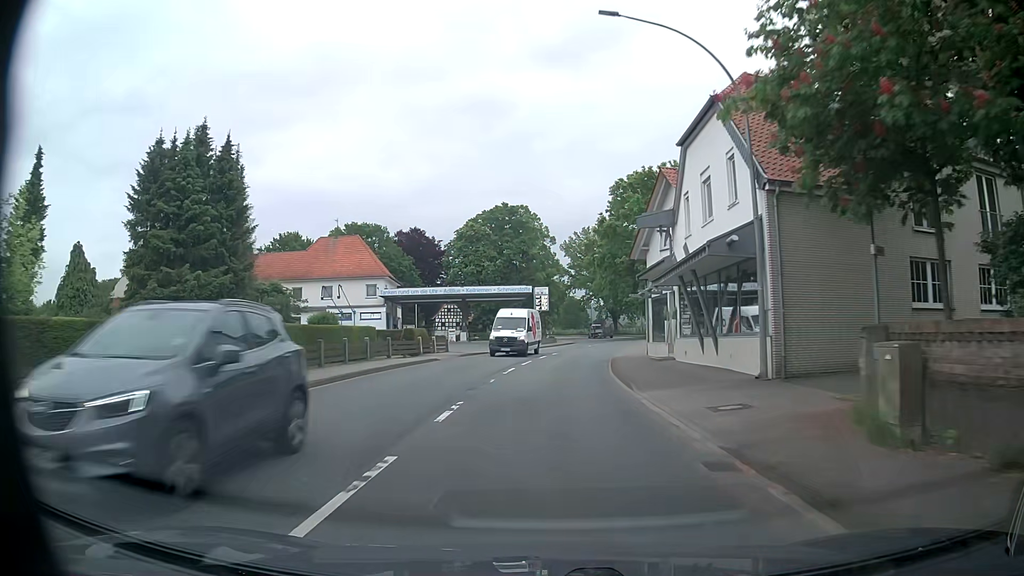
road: primary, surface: asphalt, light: Day
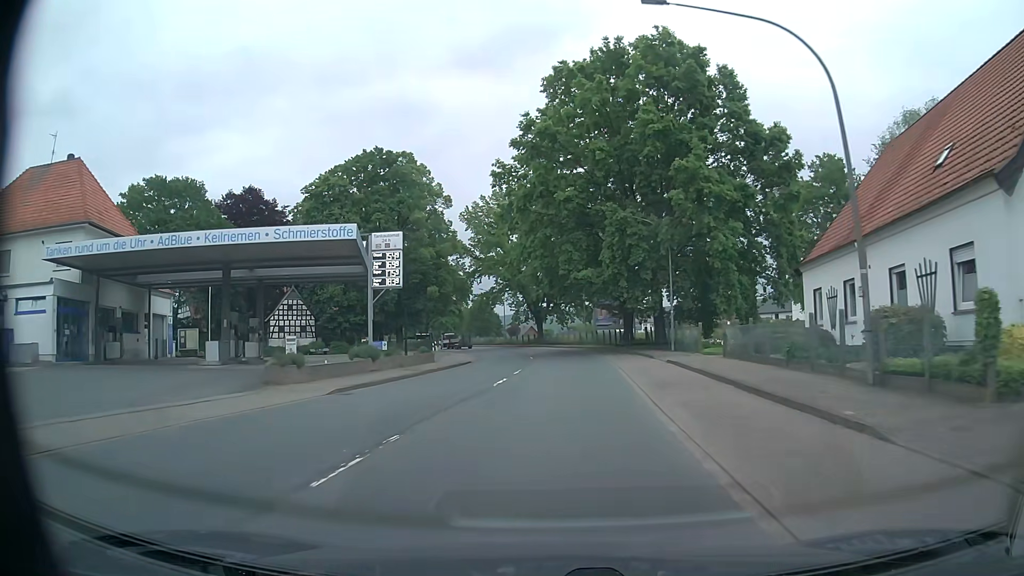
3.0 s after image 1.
(+1.8, +40.1) m; +7°
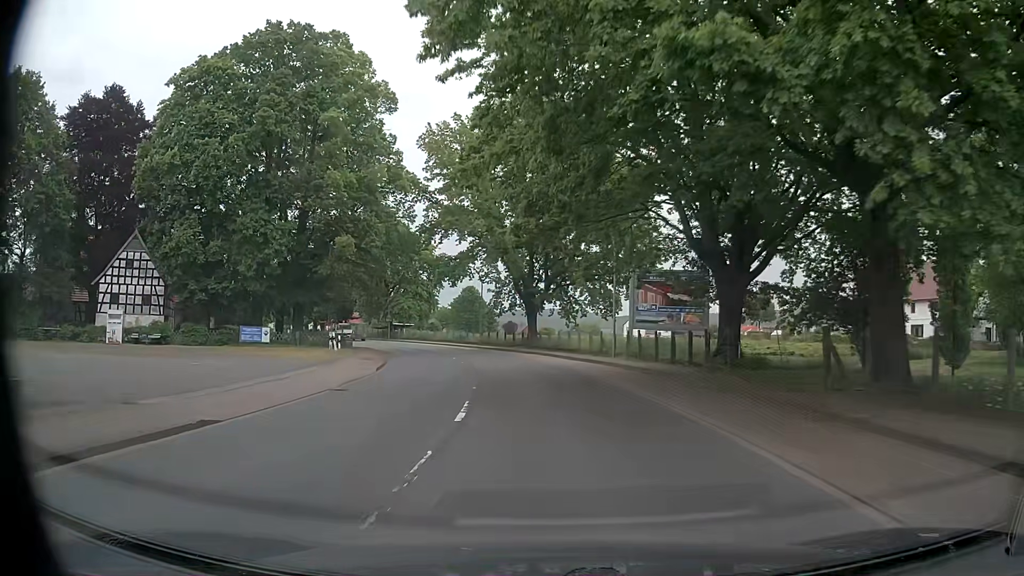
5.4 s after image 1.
(+0.4, +32.1) m; 0°
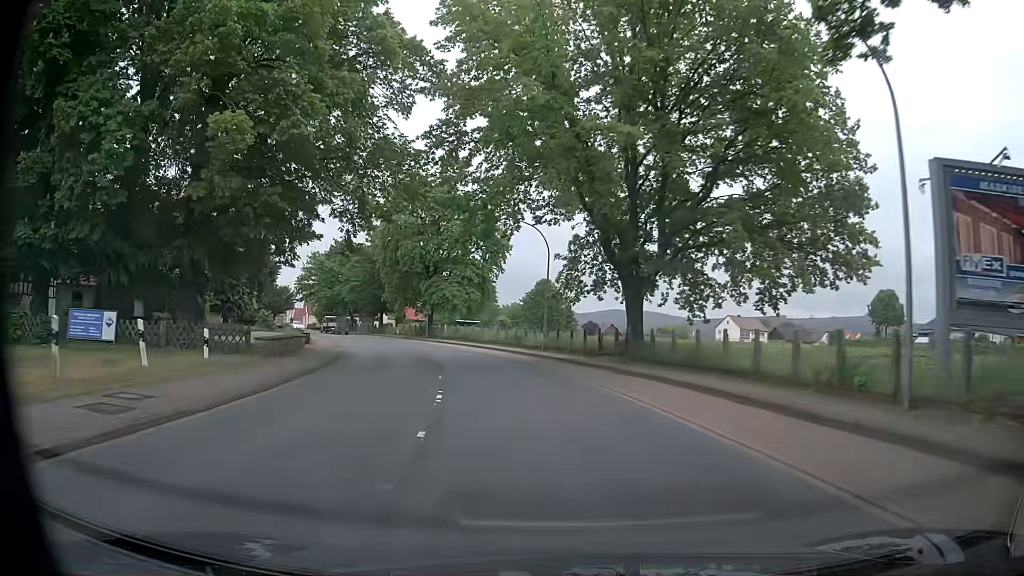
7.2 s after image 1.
(-1.2, +24.1) m; -6°
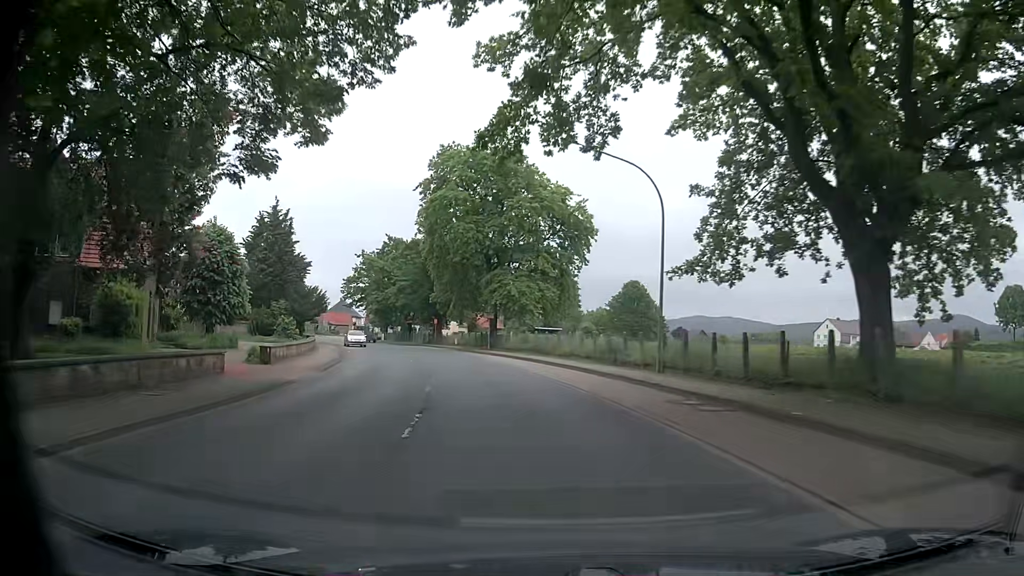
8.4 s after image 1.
(-1.1, +16.1) m; -8°
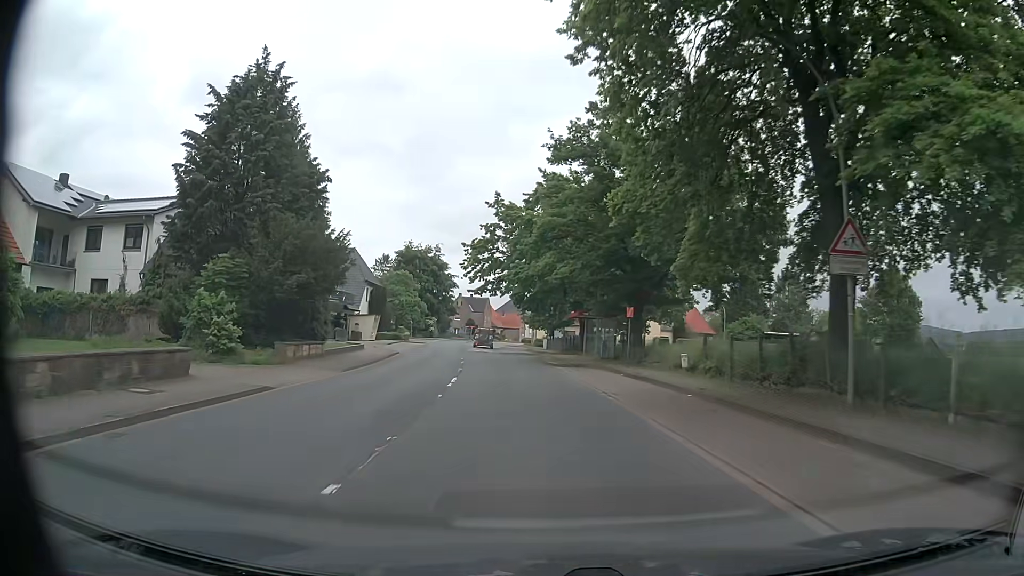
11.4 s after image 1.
(-6.3, +39.7) m; -16°
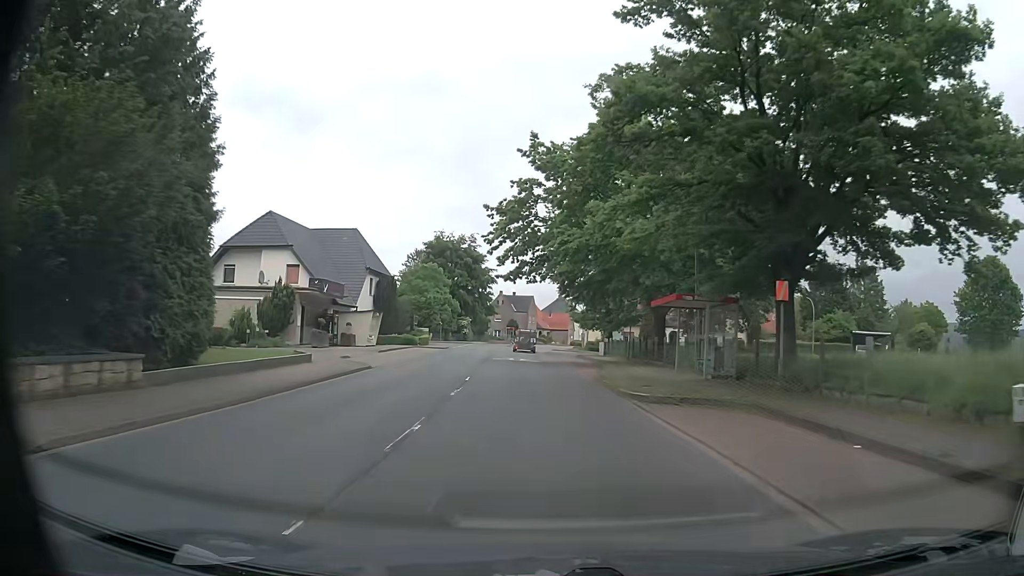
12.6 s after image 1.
(-0.6, +16.2) m; -4°
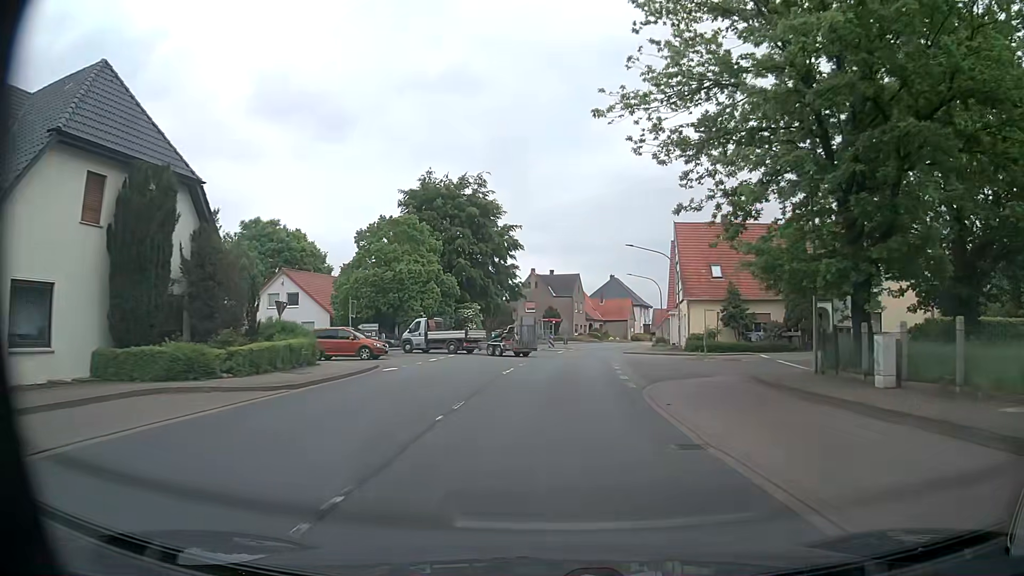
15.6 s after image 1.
(-1.8, +40.6) m; -4°
(0, +10) (0, +20) (+1, +30) (+2, +40) (+3, +50) (+5, +60) (+7, +69) (+10, +79) (+14, +88) (+18, +97) m
